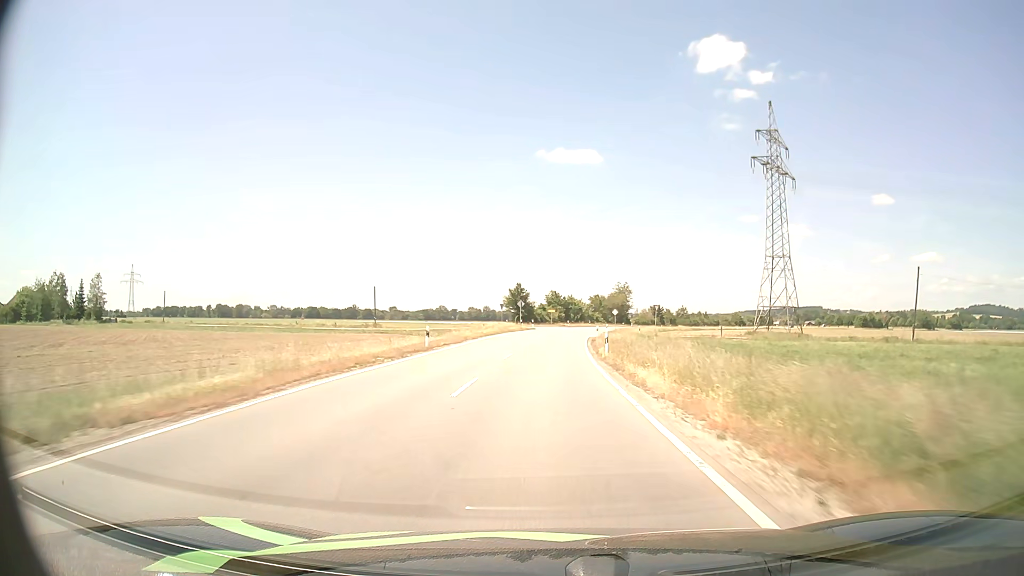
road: tertiary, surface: asphalt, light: Day
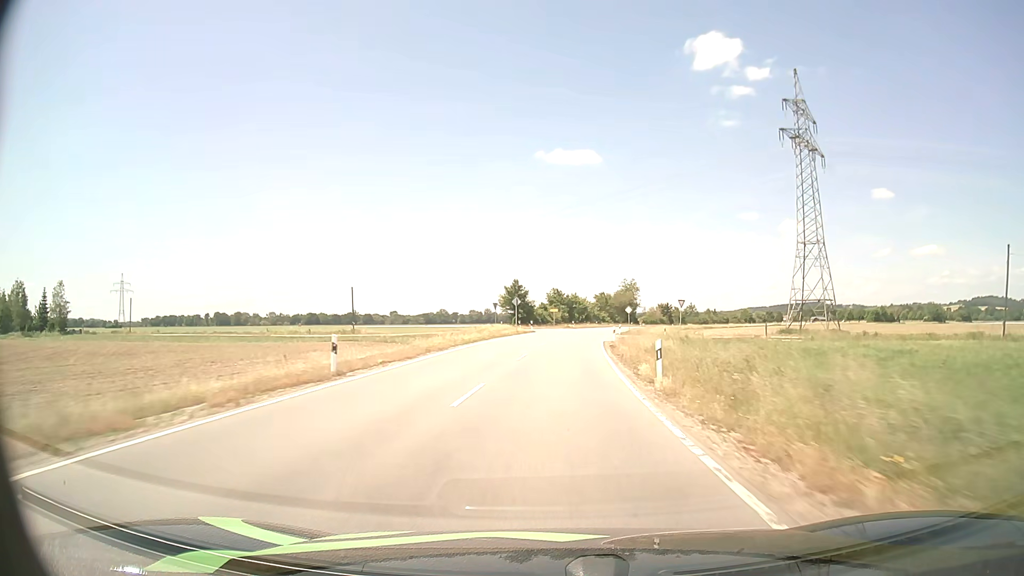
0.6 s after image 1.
(0.0, +13.2) m; 0°
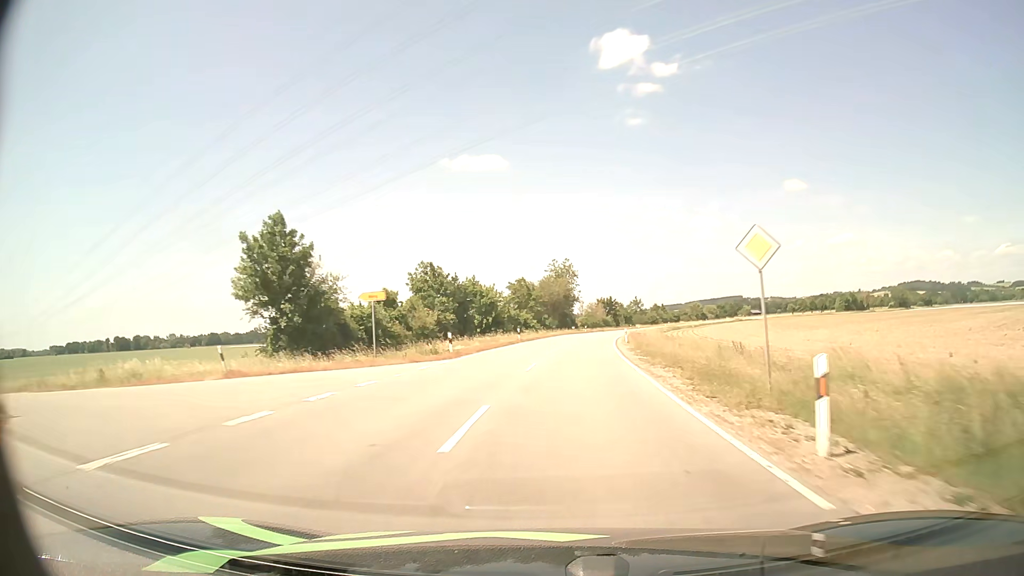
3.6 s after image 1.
(+3.5, +64.4) m; +7°
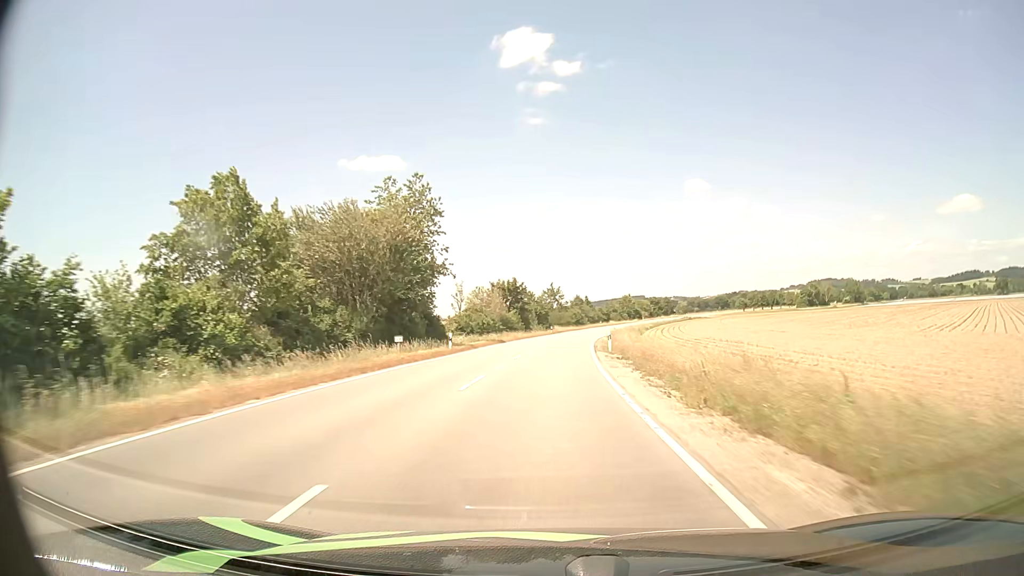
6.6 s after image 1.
(+5.3, +66.5) m; +9°
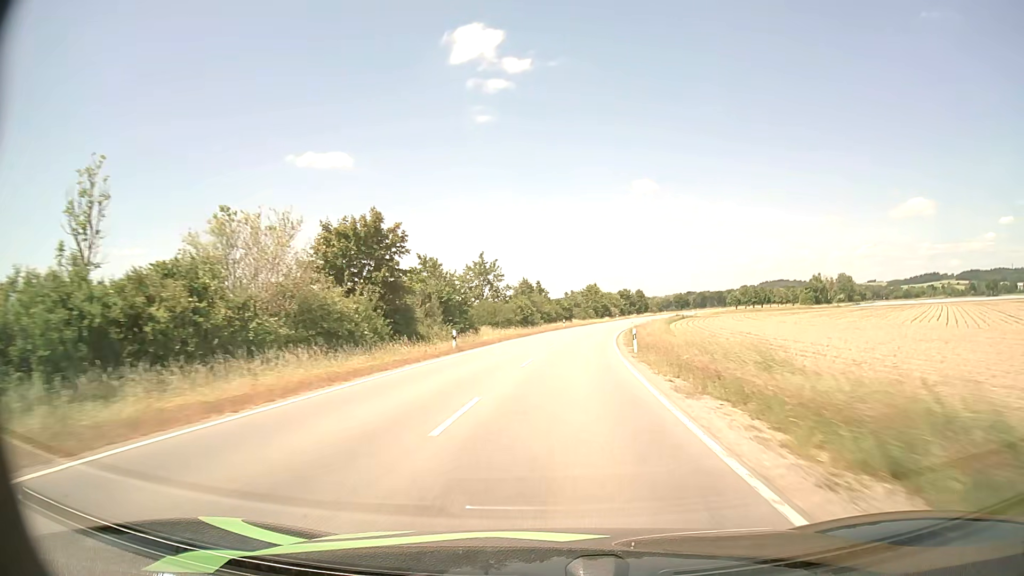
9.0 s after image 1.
(+1.9, +54.3) m; +4°
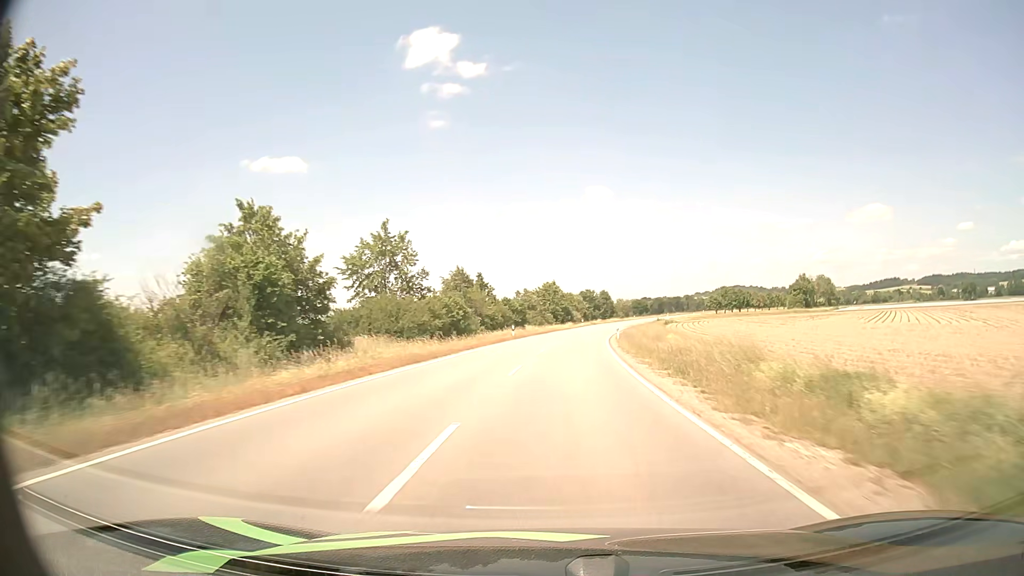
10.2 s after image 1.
(+0.9, +27.4) m; +4°
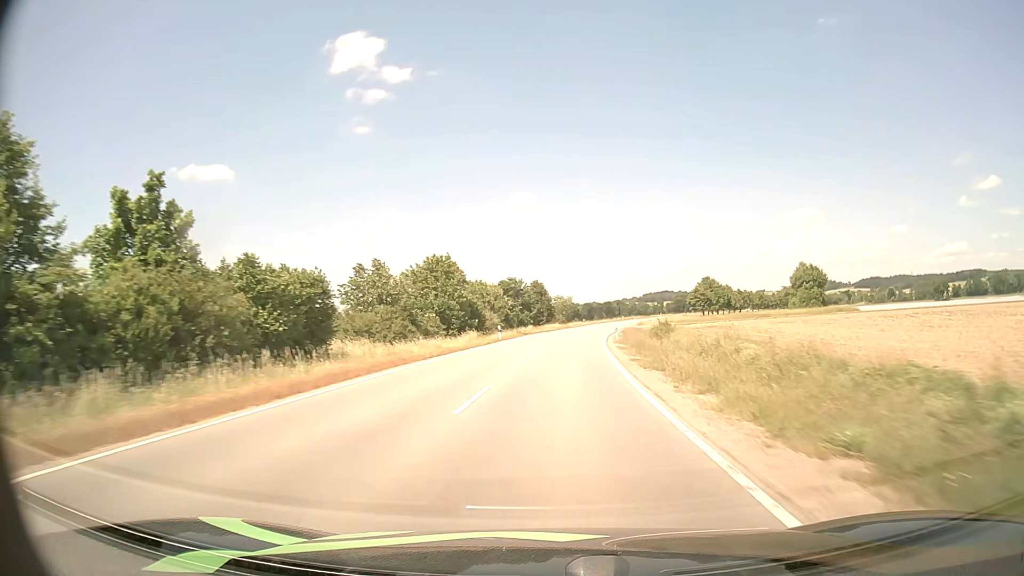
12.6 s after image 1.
(+3.3, +55.5) m; +6°
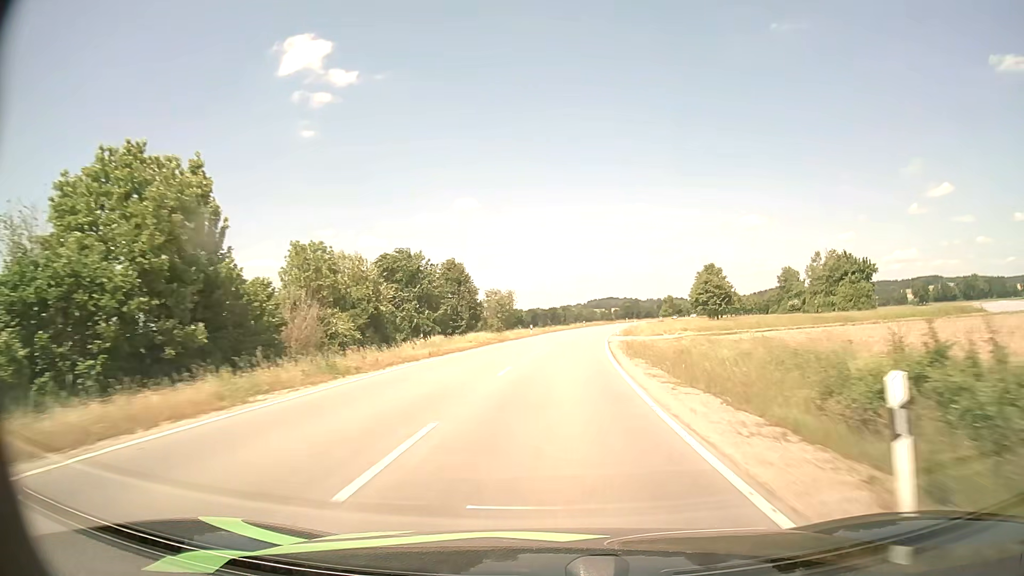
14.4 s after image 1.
(+1.8, +41.5) m; +5°
(0, +10) (0, +20) (+1, +30) (+2, +40) (+3, +50) (+4, +60) (+5, +70) (+7, +80) (+8, +90) (+10, +99) m
